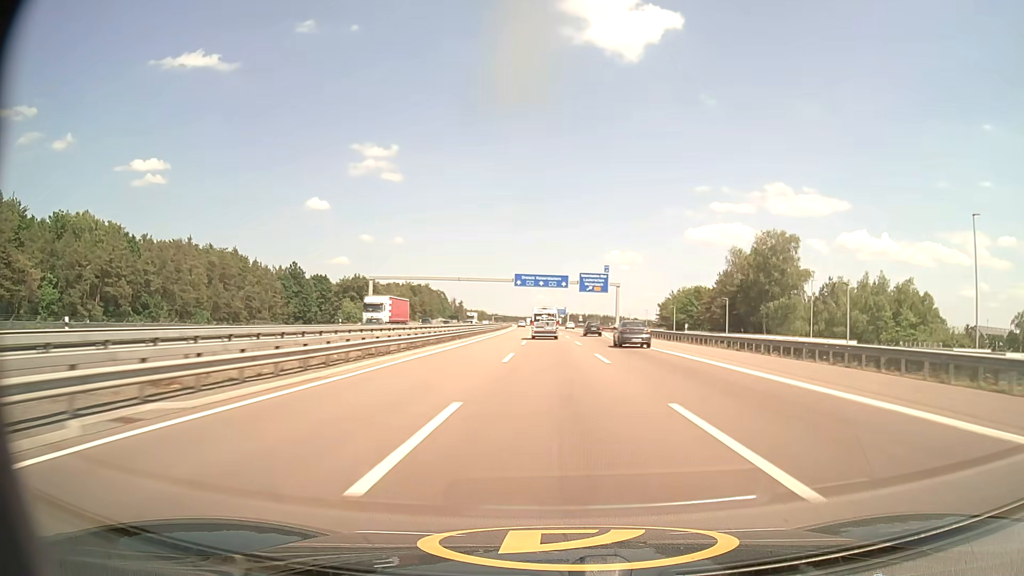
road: motorway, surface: asphalt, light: Day
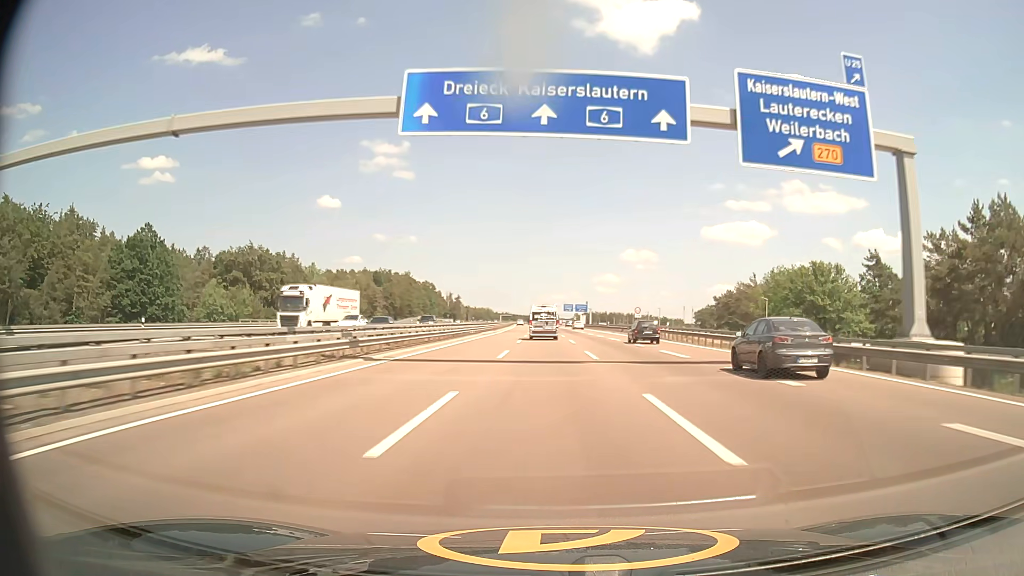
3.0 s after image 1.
(-0.9, +87.9) m; -1°
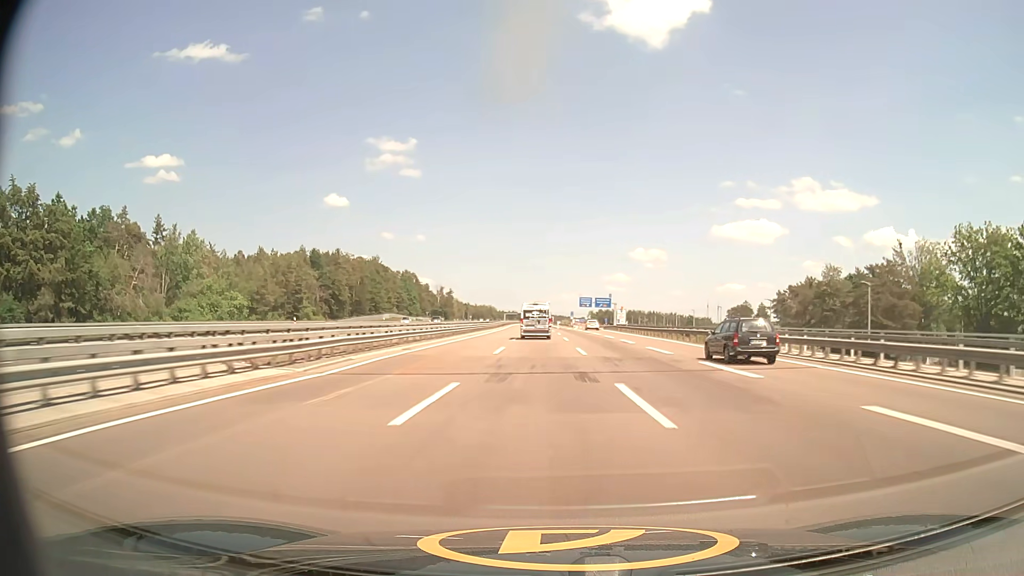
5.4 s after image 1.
(-0.4, +69.6) m; -1°
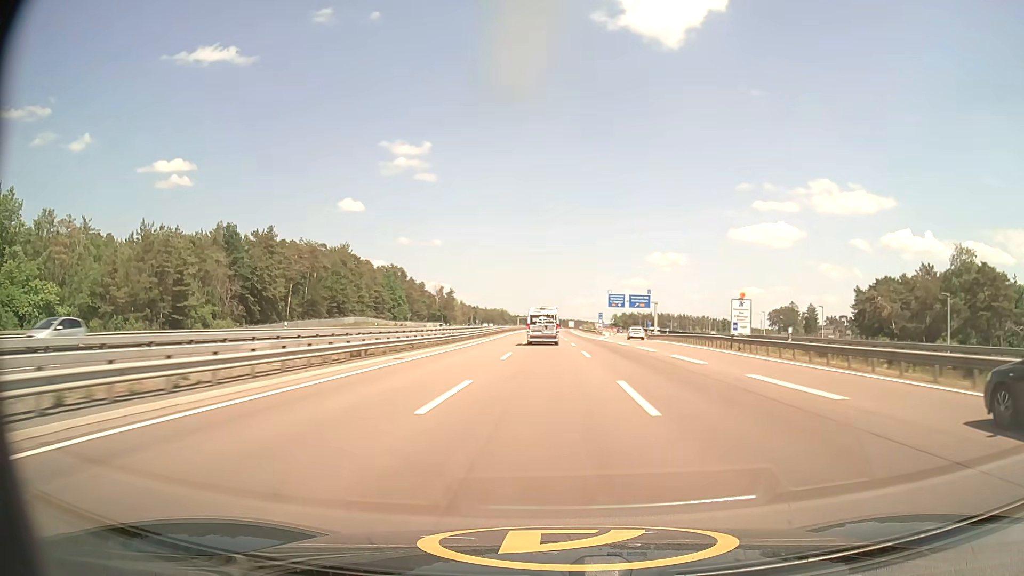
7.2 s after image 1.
(-0.5, +52.0) m; -1°
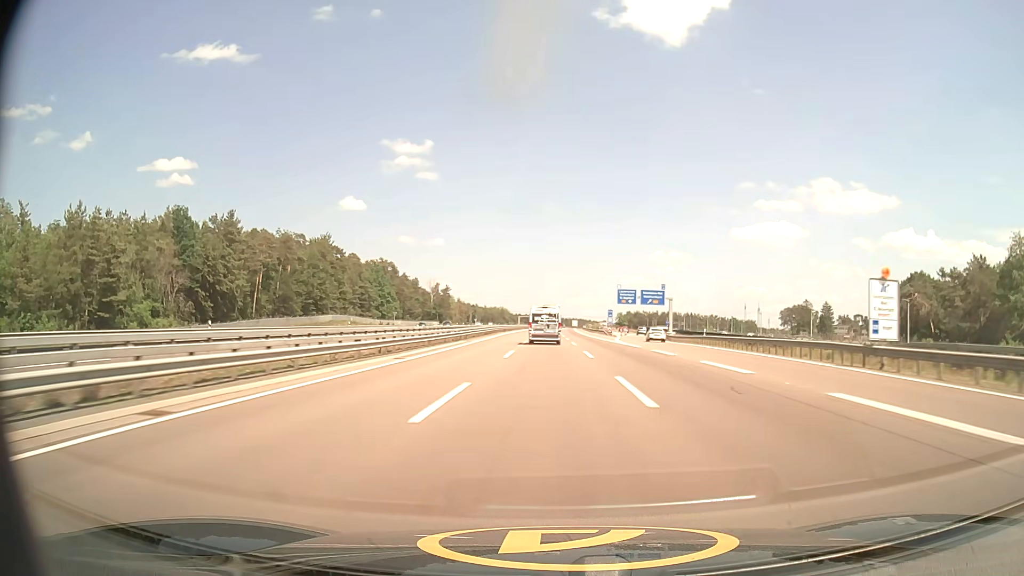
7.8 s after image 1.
(0.0, +17.3) m; 0°
